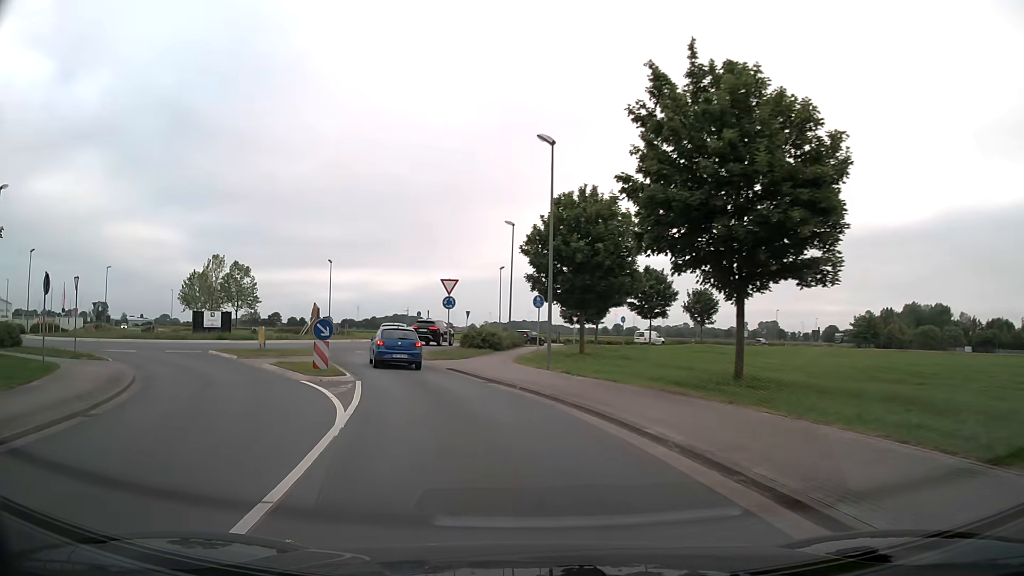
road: secondary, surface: asphalt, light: Day
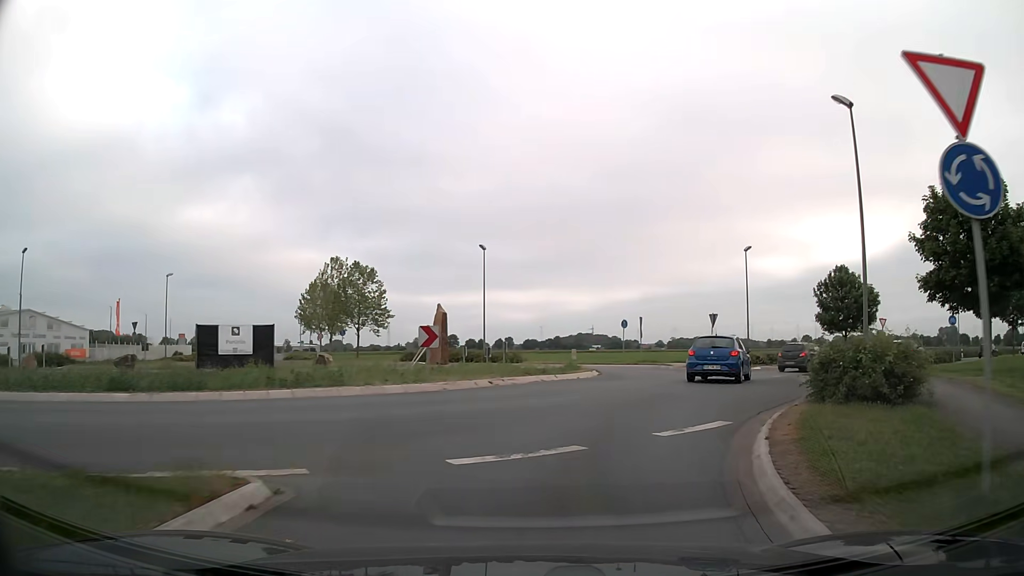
(-5.3, +26.0) m; -16°
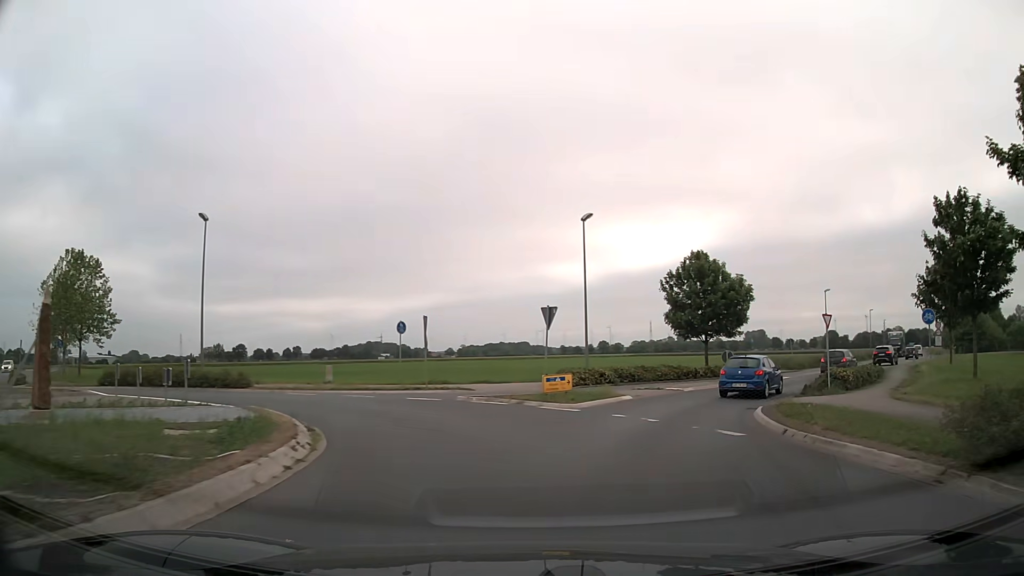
(+2.4, +15.6) m; +18°
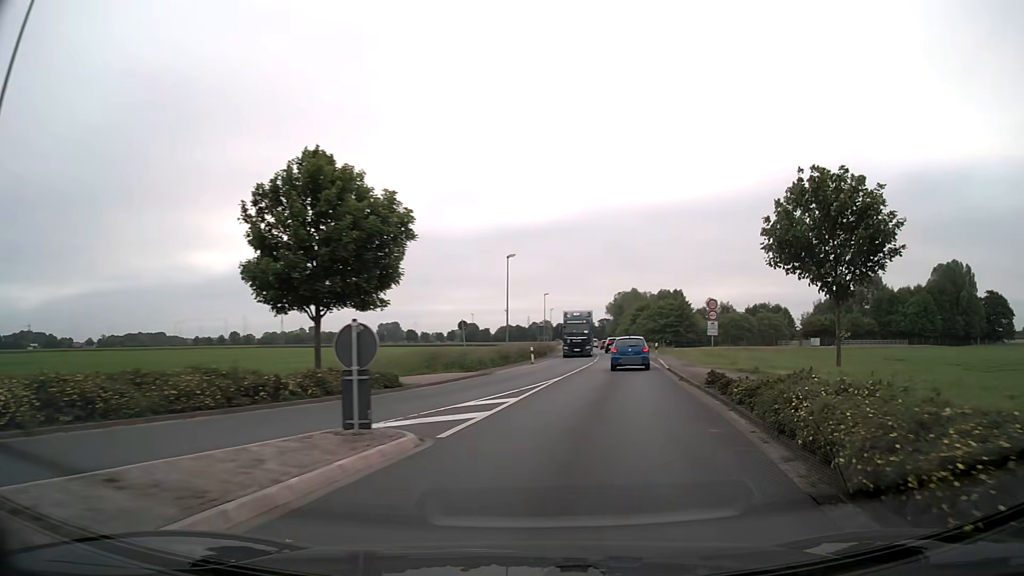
(+5.7, +22.5) m; +30°
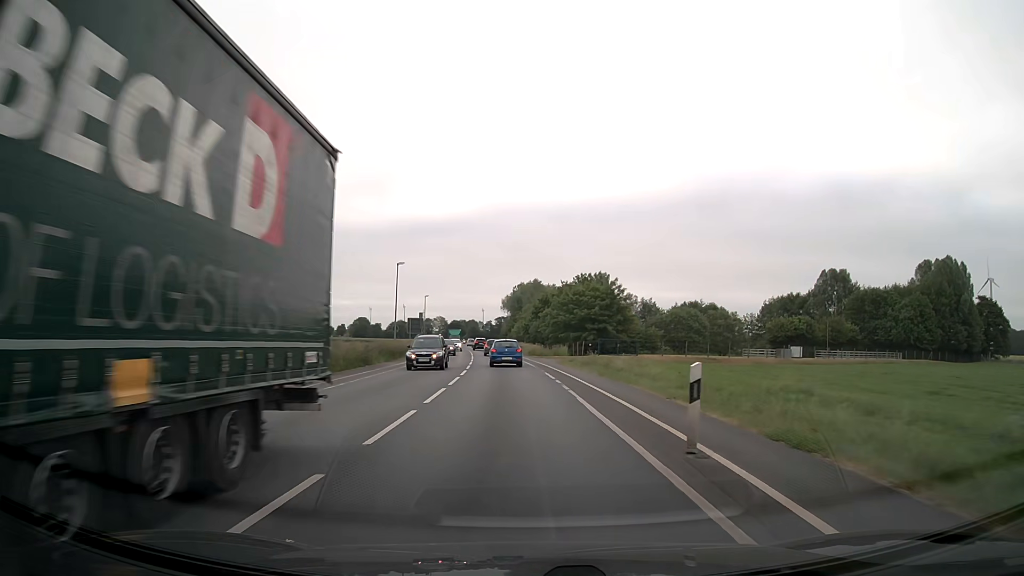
(+4.8, +36.4) m; +8°
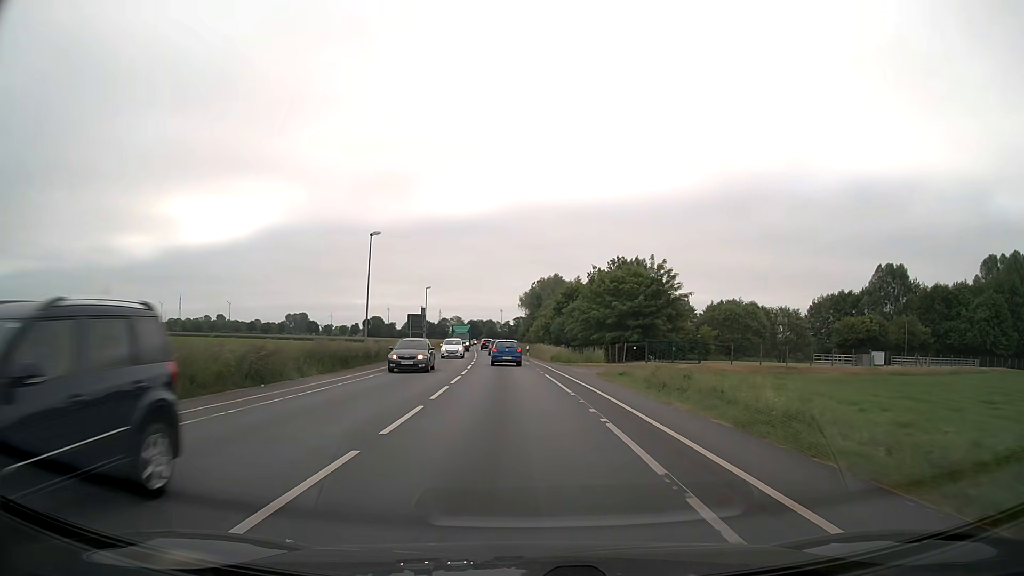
(-0.3, +17.3) m; -2°
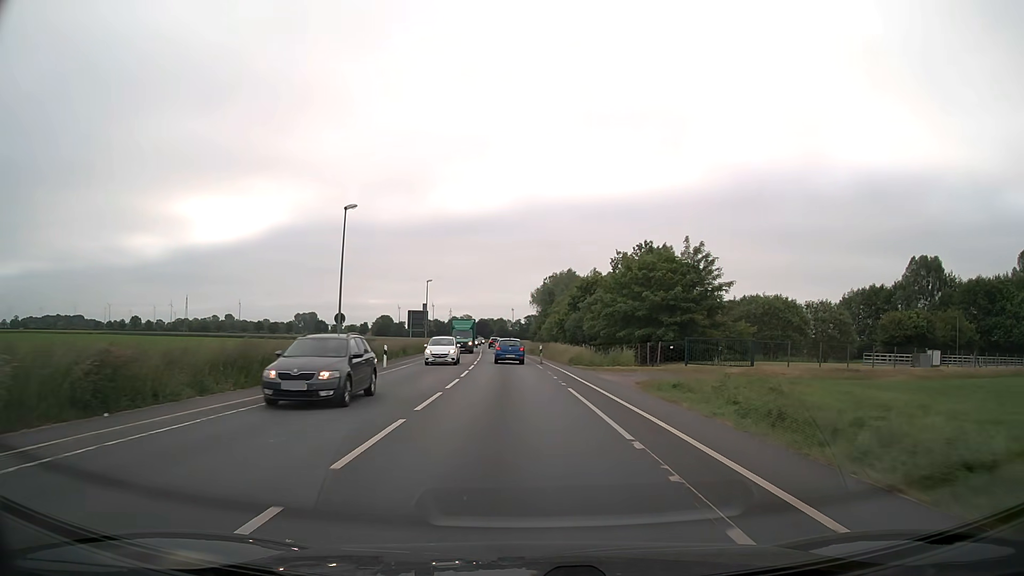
(-0.1, +8.9) m; -1°
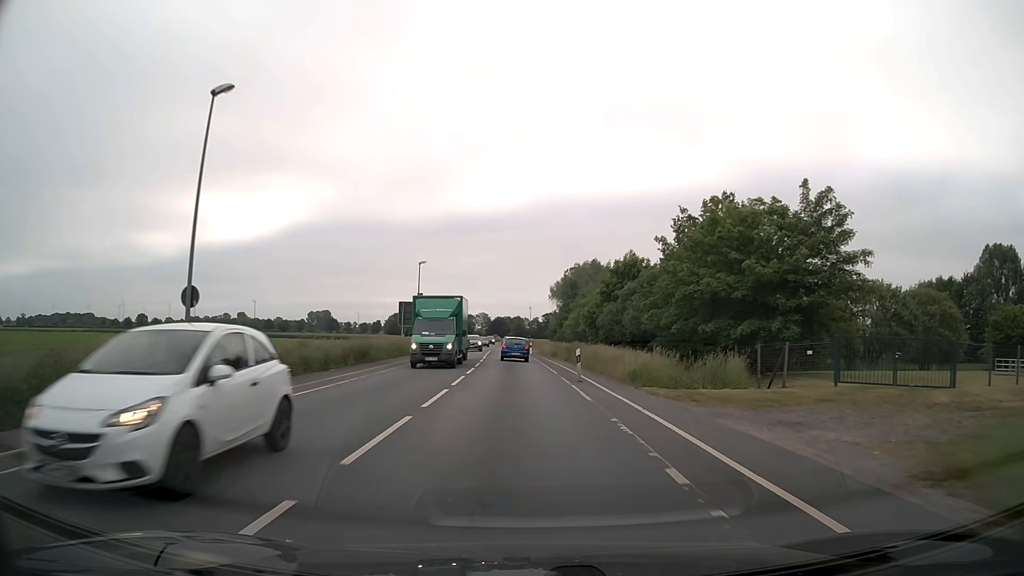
(-0.3, +17.9) m; -1°
(0, +10) (0, +20) (0, +30) (-1, +40) (-1, +50) (-1, +60) (-2, +70) (-2, +80) (-3, +90) (-3, +100) m
